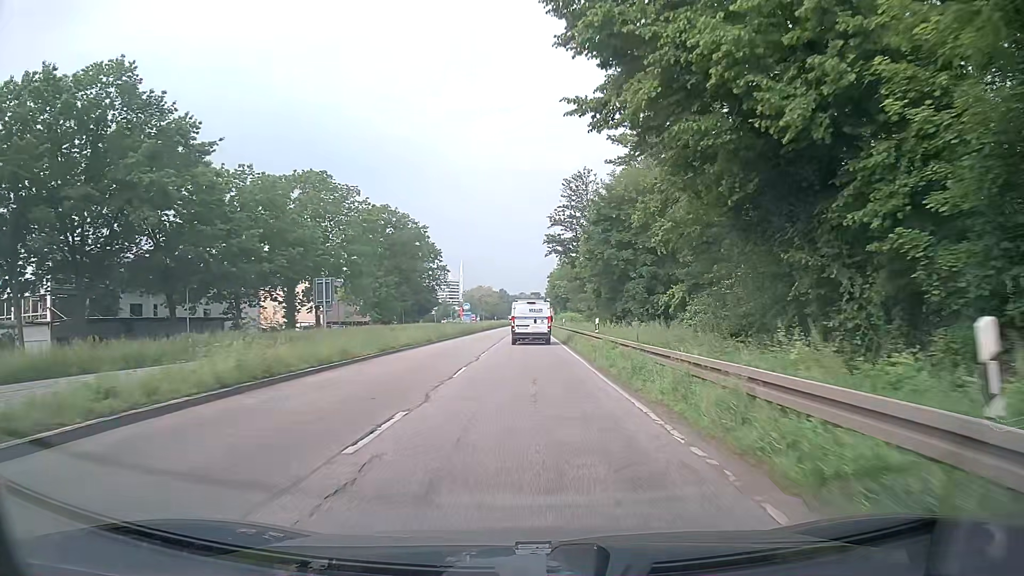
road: primary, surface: asphalt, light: Day
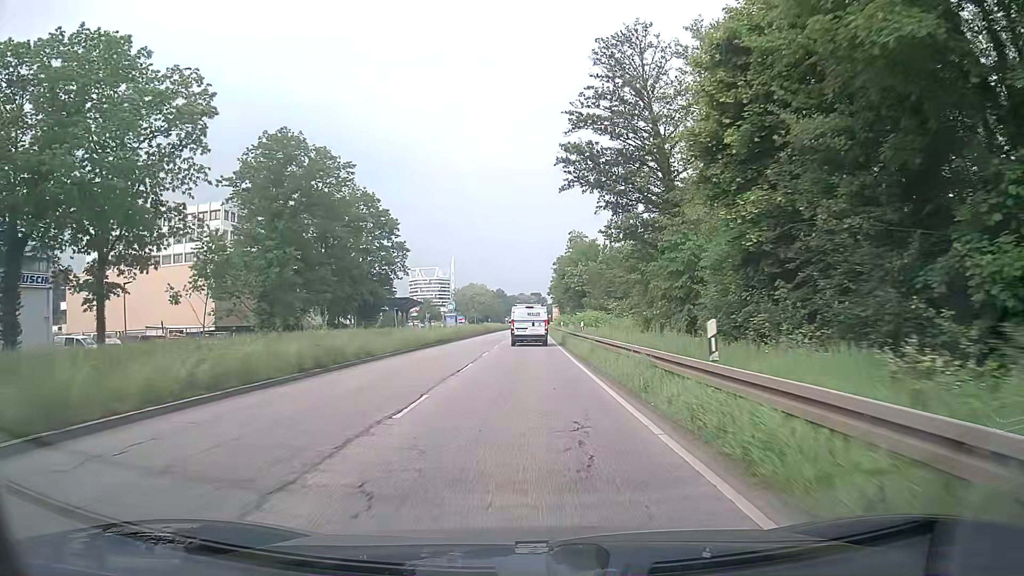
(0.0, +42.5) m; 0°
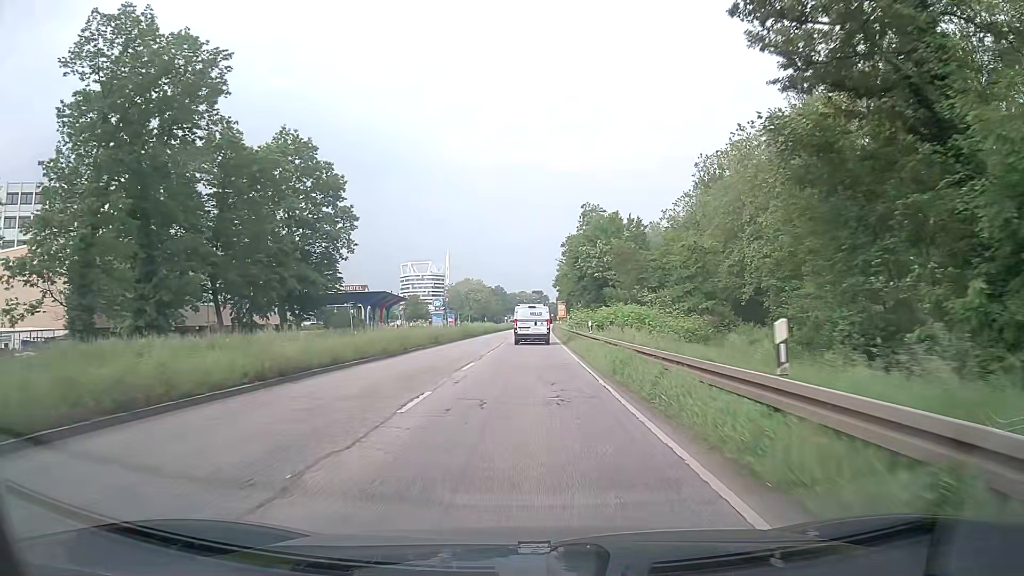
(-0.1, +26.7) m; 0°
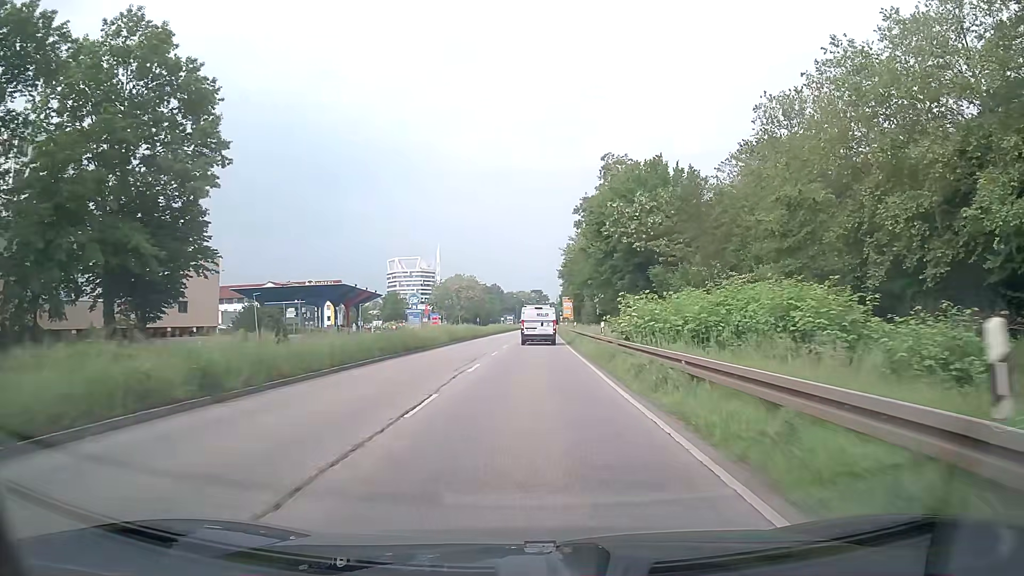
(-0.1, +27.6) m; 0°
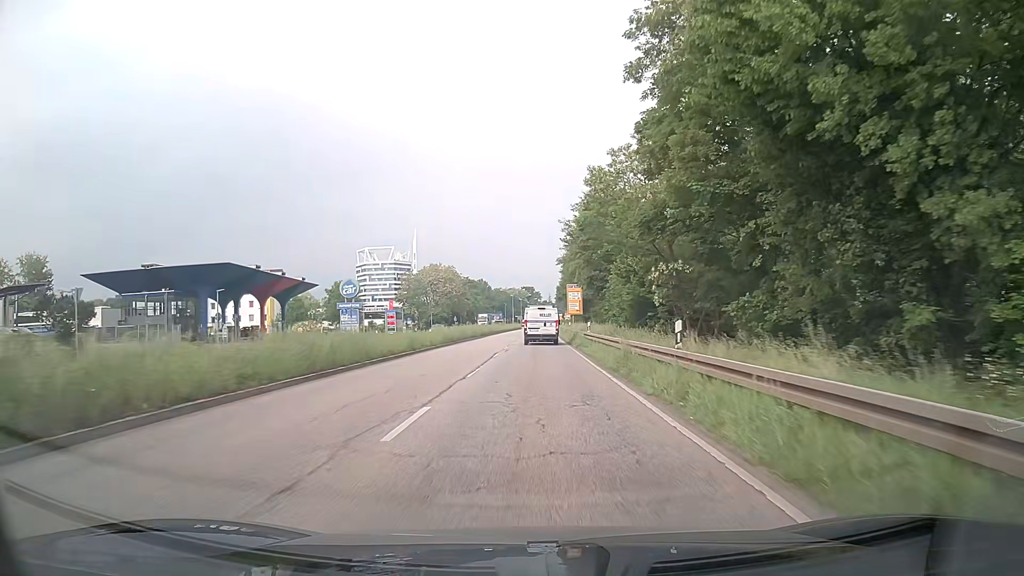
(+0.3, +38.1) m; +1°
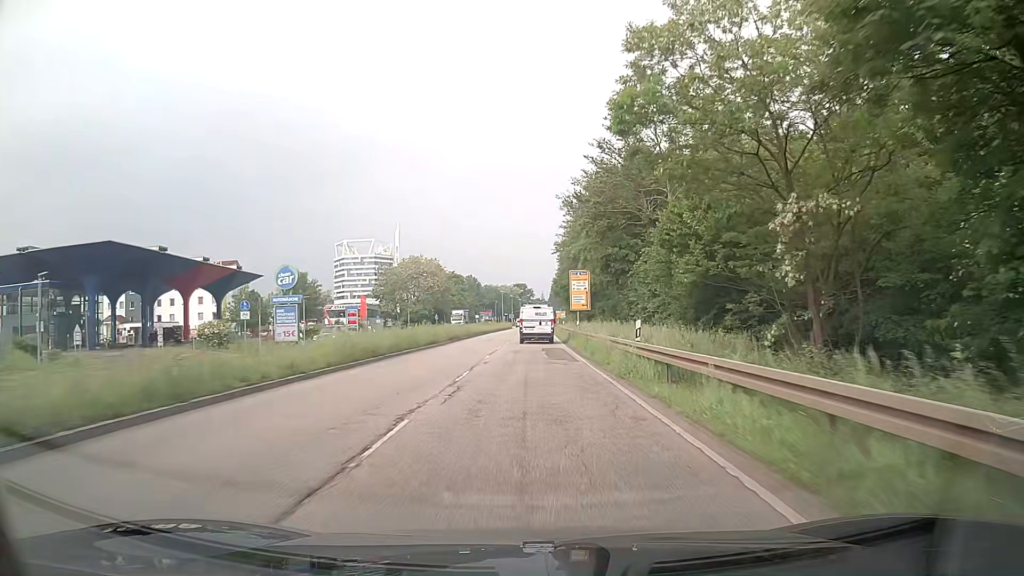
(+0.1, +19.6) m; +1°
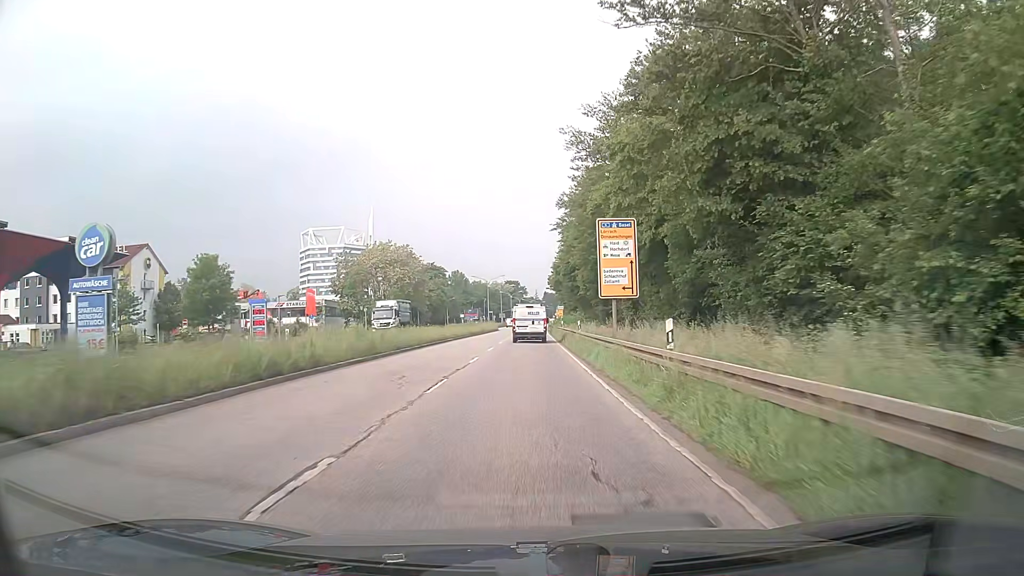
(+0.1, +29.8) m; 0°
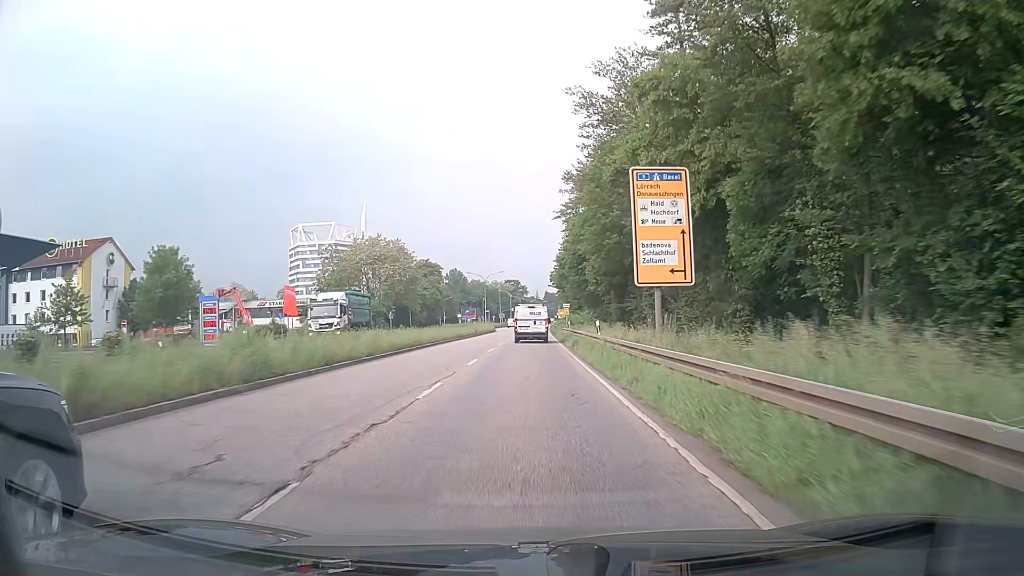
(0.0, +10.0) m; 0°
(0, +10) (0, +20) (0, +30) (0, +40) (0, +50) (0, +60) (0, +70) (+1, +80) (+1, +90) (+1, +100) m
